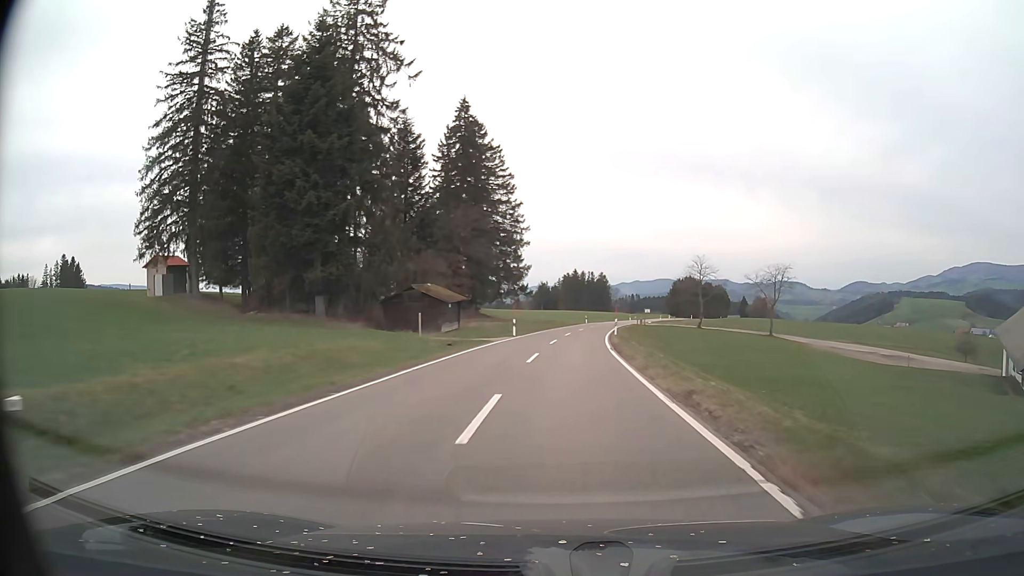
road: tertiary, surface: asphalt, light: Day
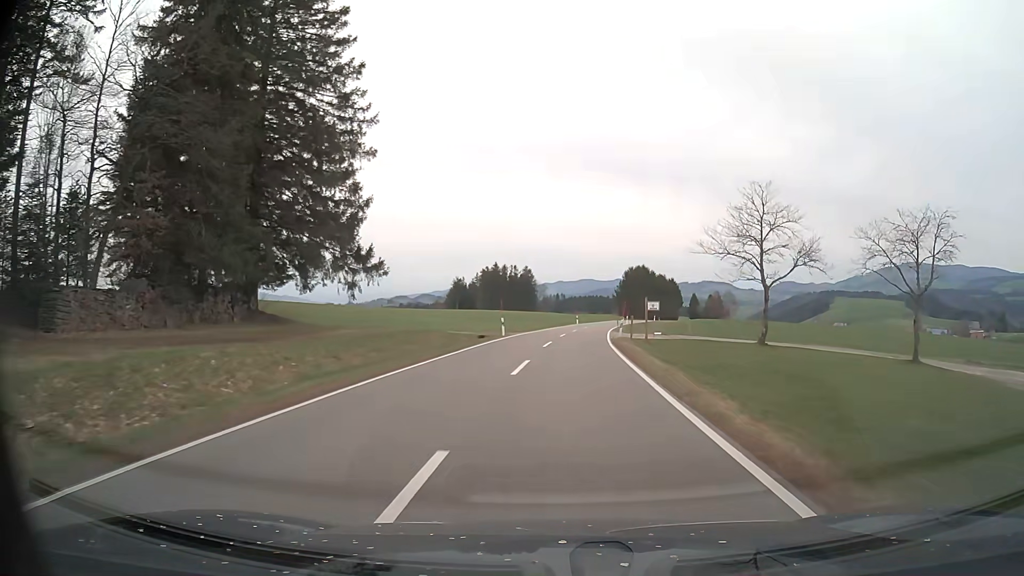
(+2.9, +54.2) m; +7°
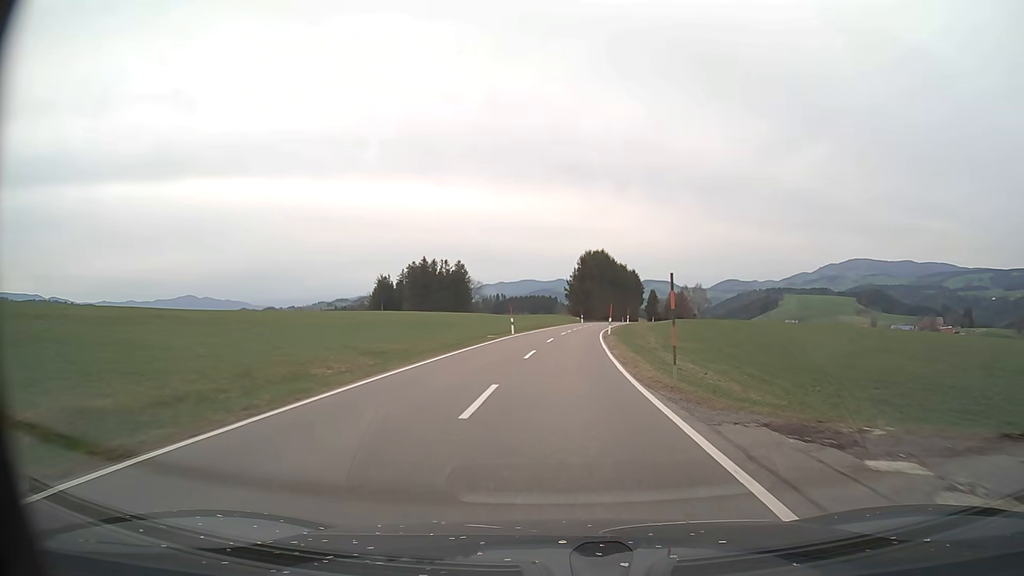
(+1.8, +42.8) m; +5°
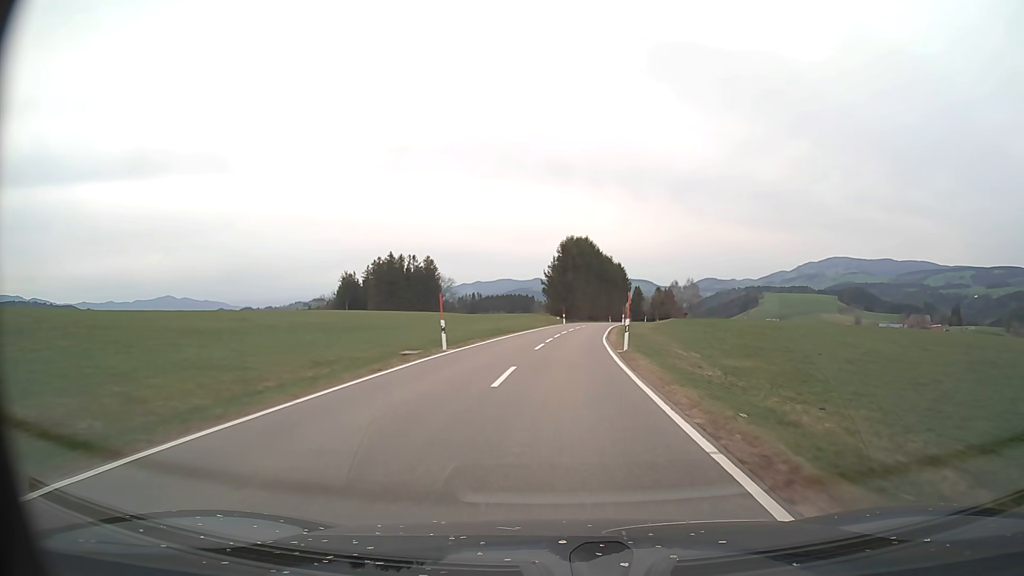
(+0.3, +21.2) m; +2°
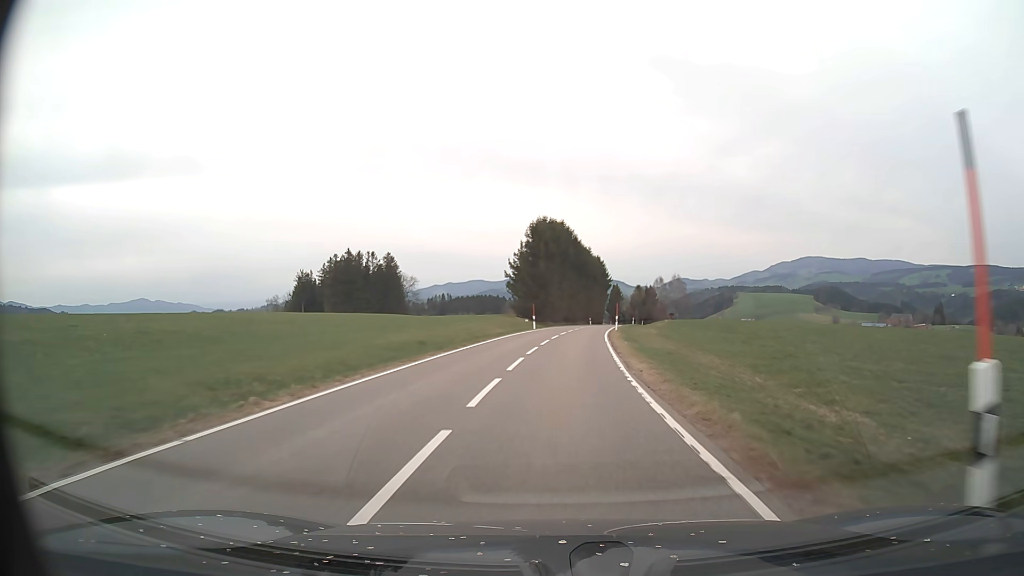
(+0.4, +21.1) m; +2°
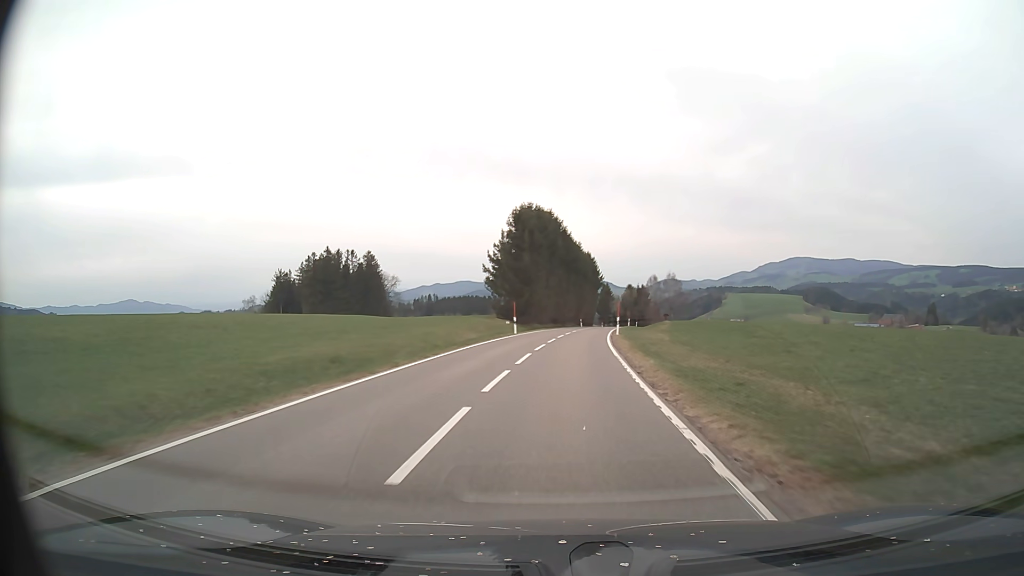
(+0.1, +10.5) m; +1°
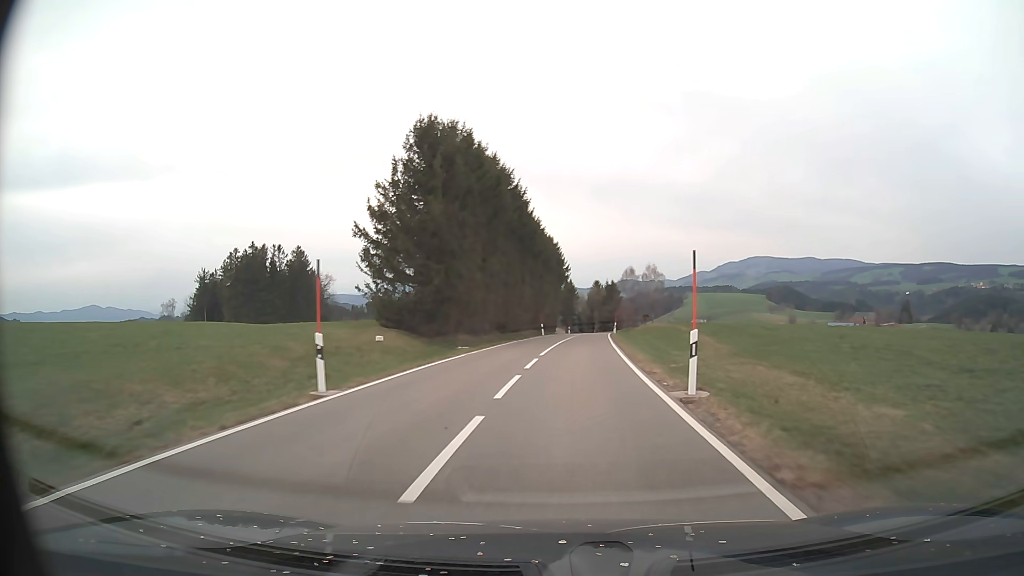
(+0.9, +31.4) m; +3°
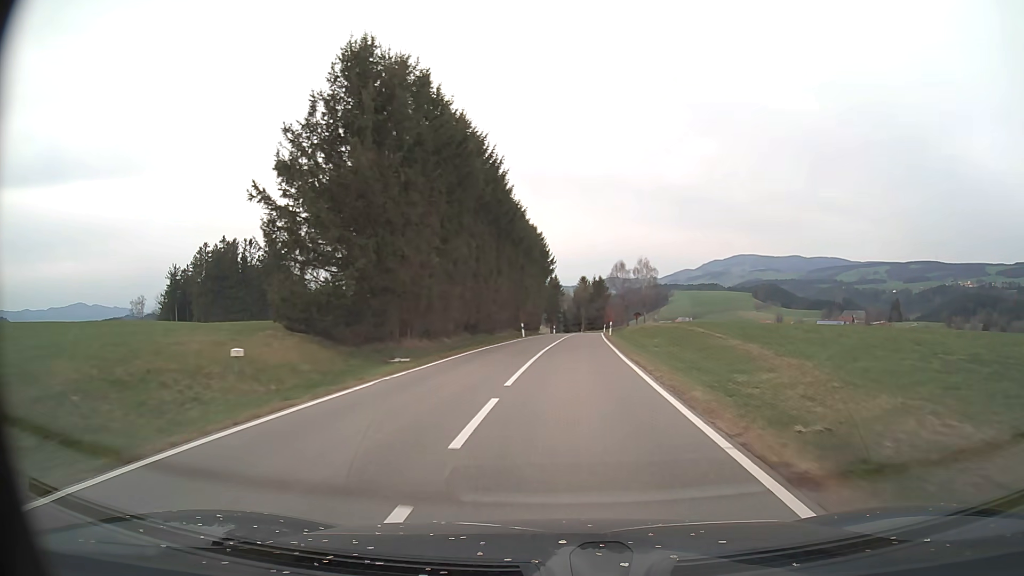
(+0.1, +10.4) m; +1°
(0, +10) (0, +20) (+1, +30) (+1, +40) (+2, +50) (+3, +60) (+4, +70) (+4, +80) (+5, +90) (+5, +100) m
